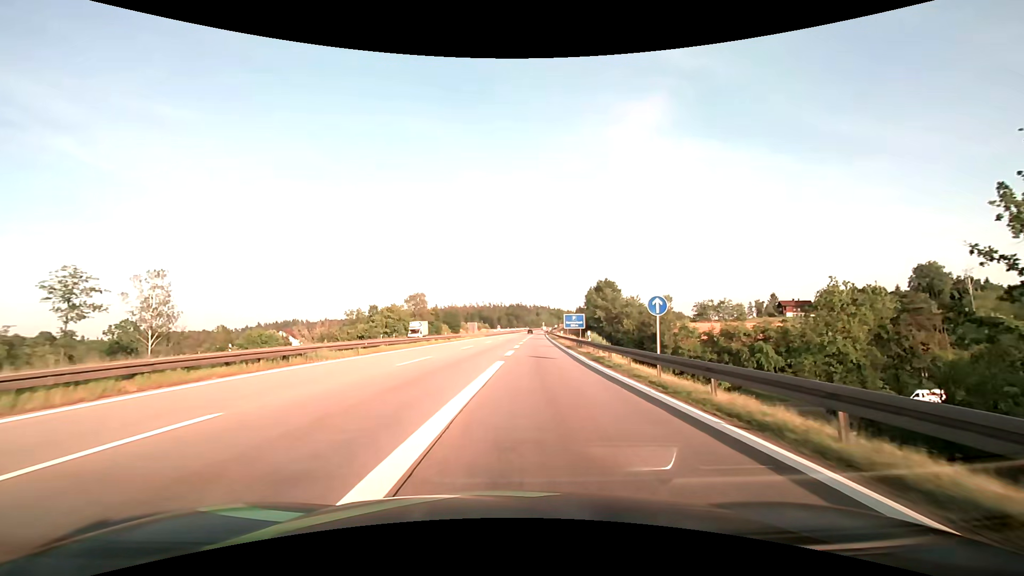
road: motorway_link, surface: asphalt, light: Day
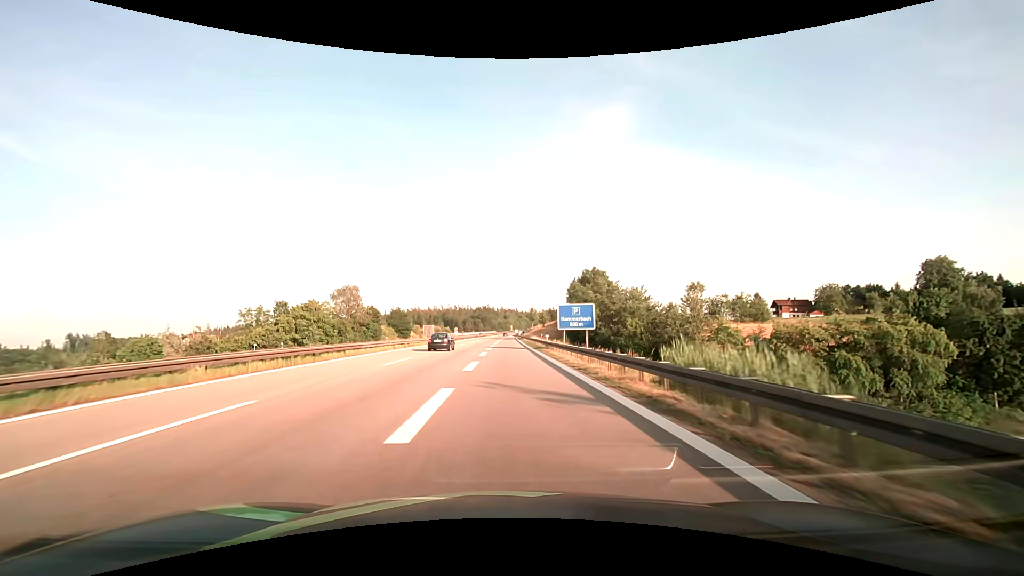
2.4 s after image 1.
(+1.5, +33.6) m; +4°
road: motorway
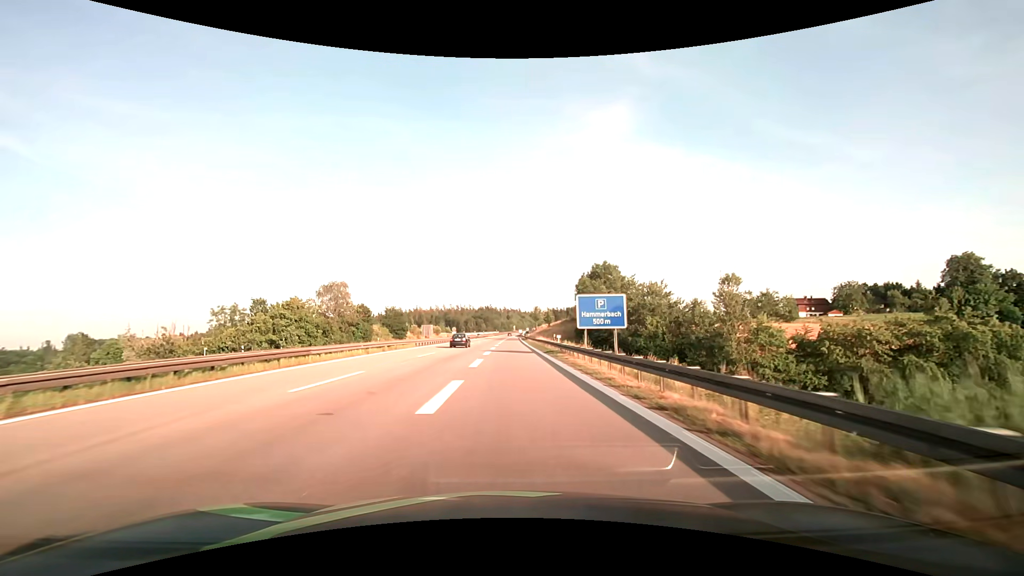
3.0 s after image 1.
(0.0, +9.9) m; 0°
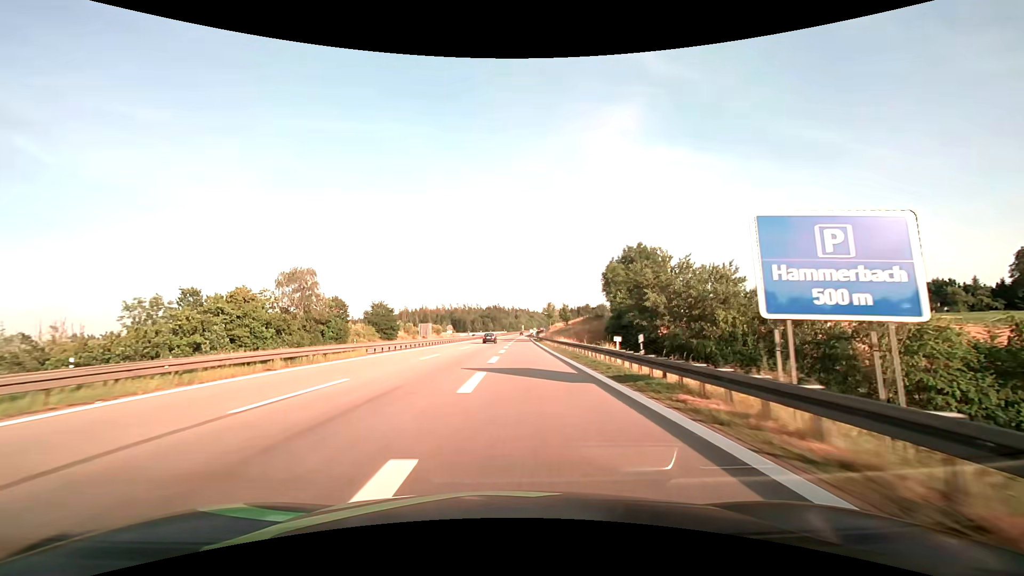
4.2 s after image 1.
(-0.3, +21.5) m; -1°
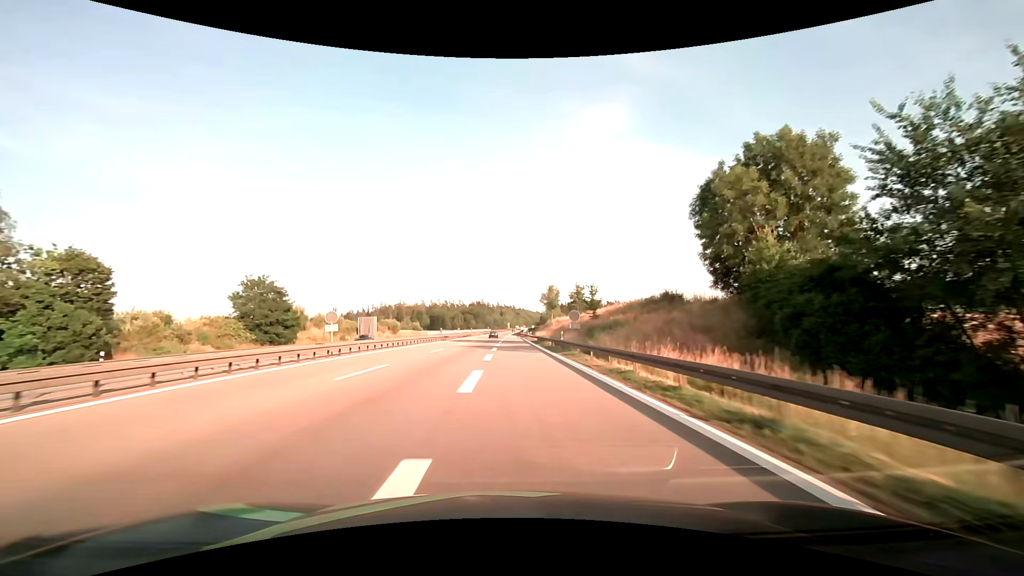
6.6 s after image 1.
(+0.7, +48.2) m; +2°
(0, +10) (0, +20) (0, +30) (0, +40) (-1, +50) (-1, +60) (-2, +70) (-2, +80) (-2, +90) (-2, +100) m
